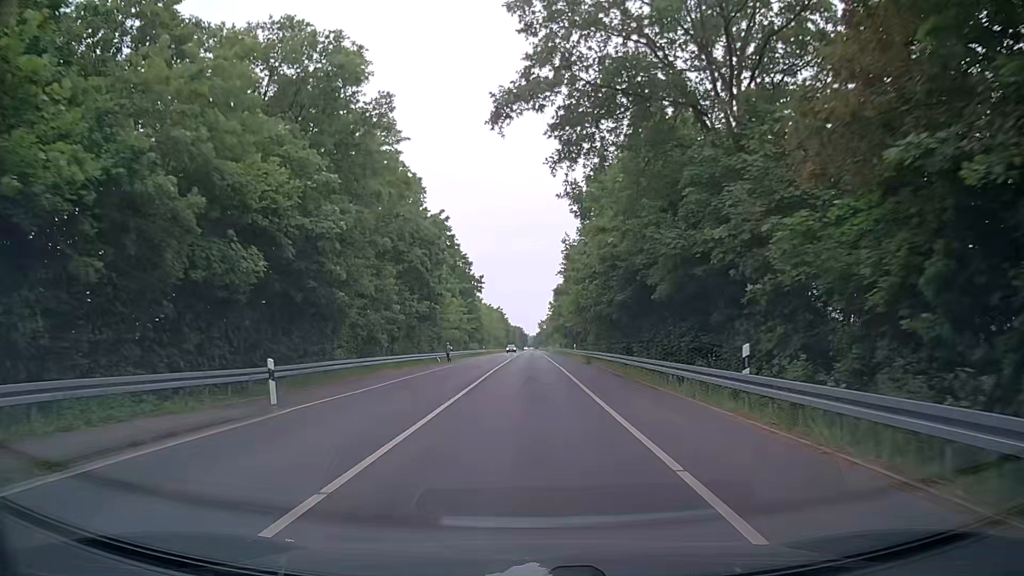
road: tertiary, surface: asphalt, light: Day
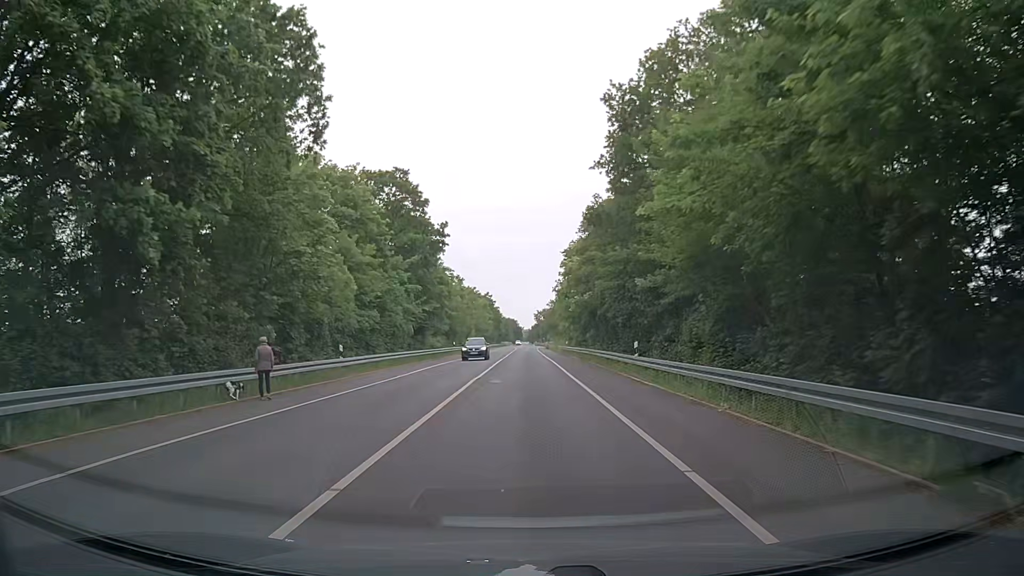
(+0.1, +38.4) m; +1°
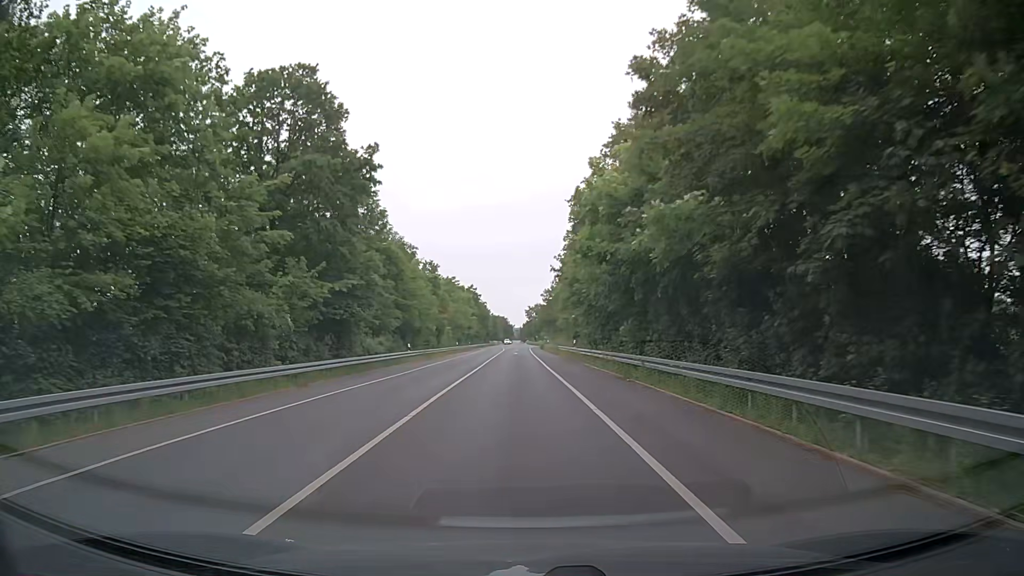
(+0.1, +23.0) m; 0°
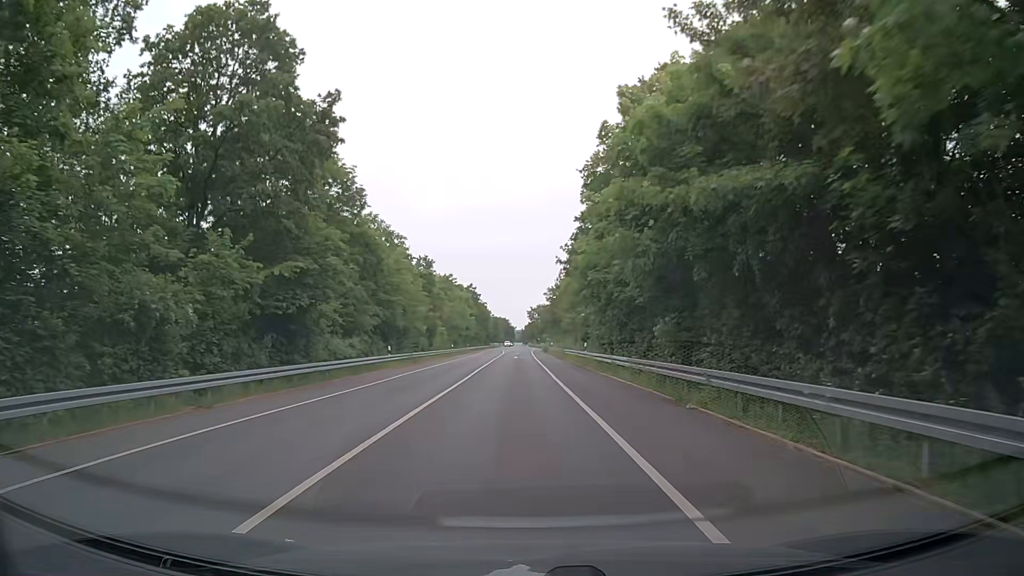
(0.0, +7.7) m; -1°
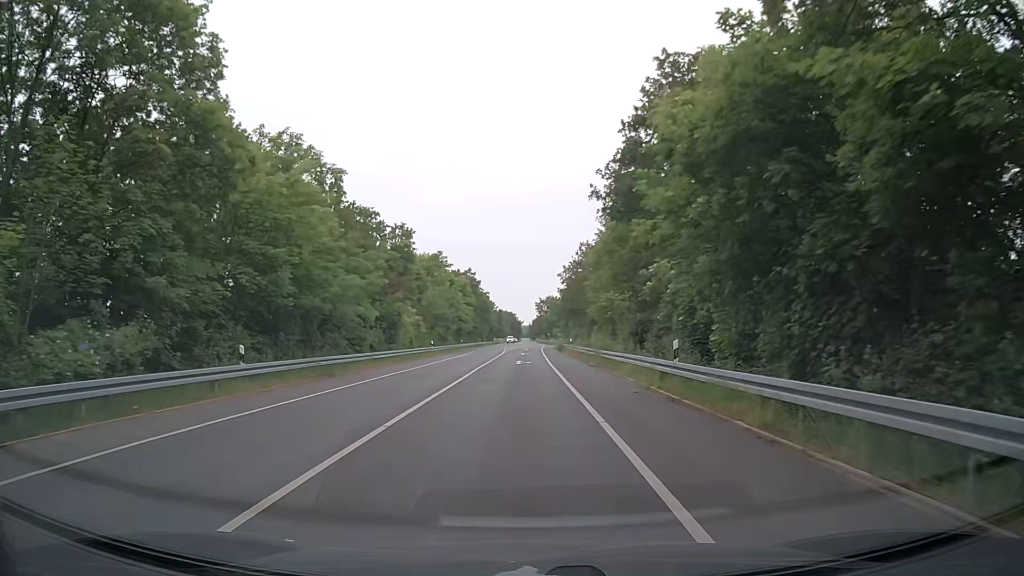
(+0.1, +23.0) m; 0°
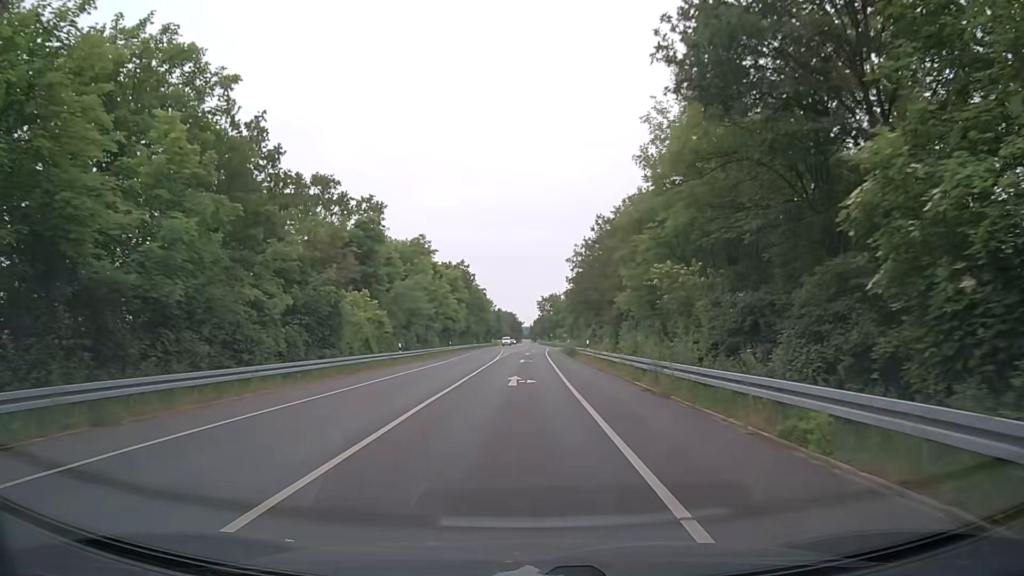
(0.0, +15.3) m; 0°
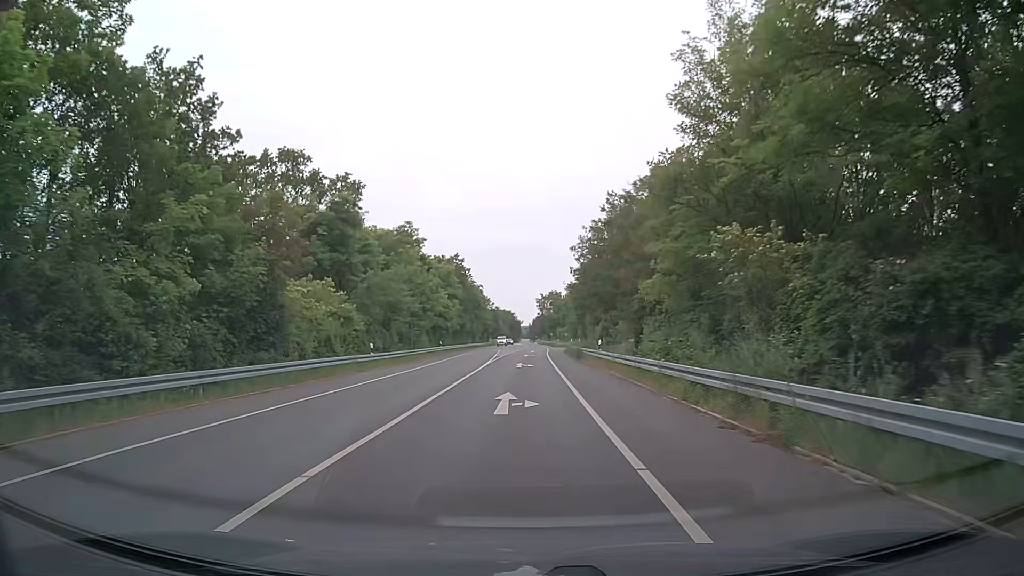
(+0.1, +7.7) m; 0°
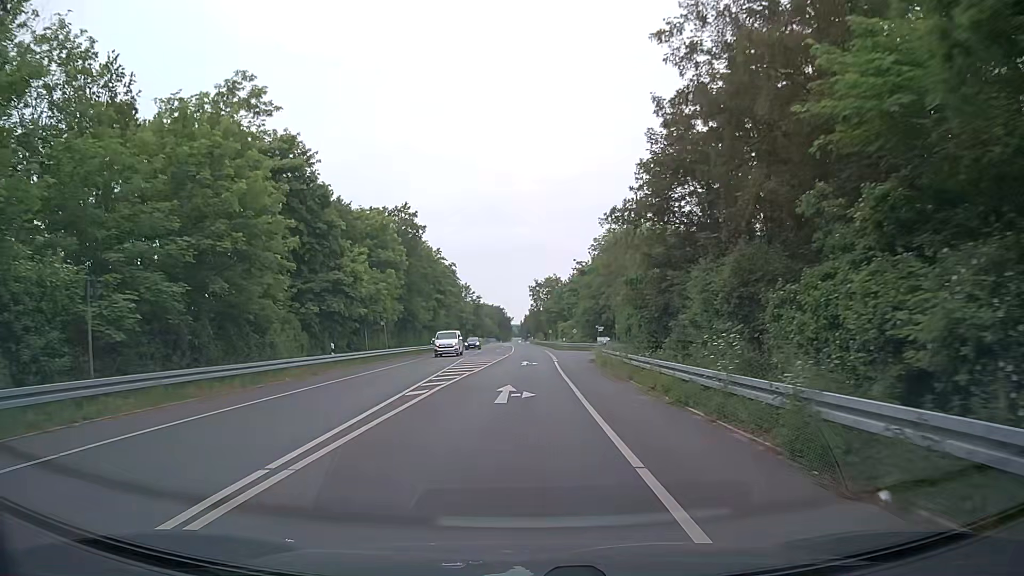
(+0.3, +38.3) m; +1°
(0, +10) (0, +20) (0, +30) (0, +40) (0, +50) (0, +60) (0, +70) (0, +80) (0, +90) (0, +100) m
